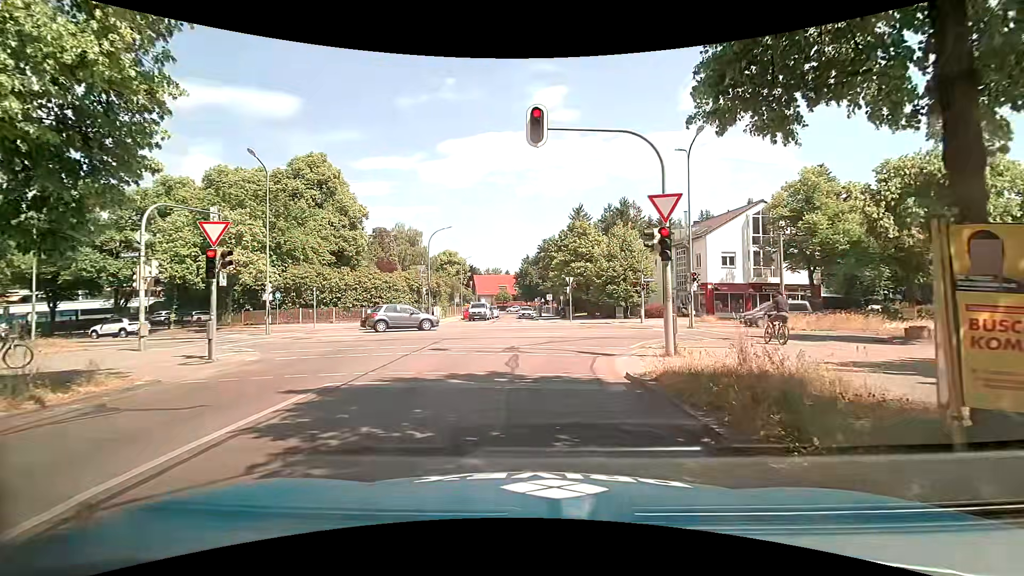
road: residential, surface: asphalt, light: Day
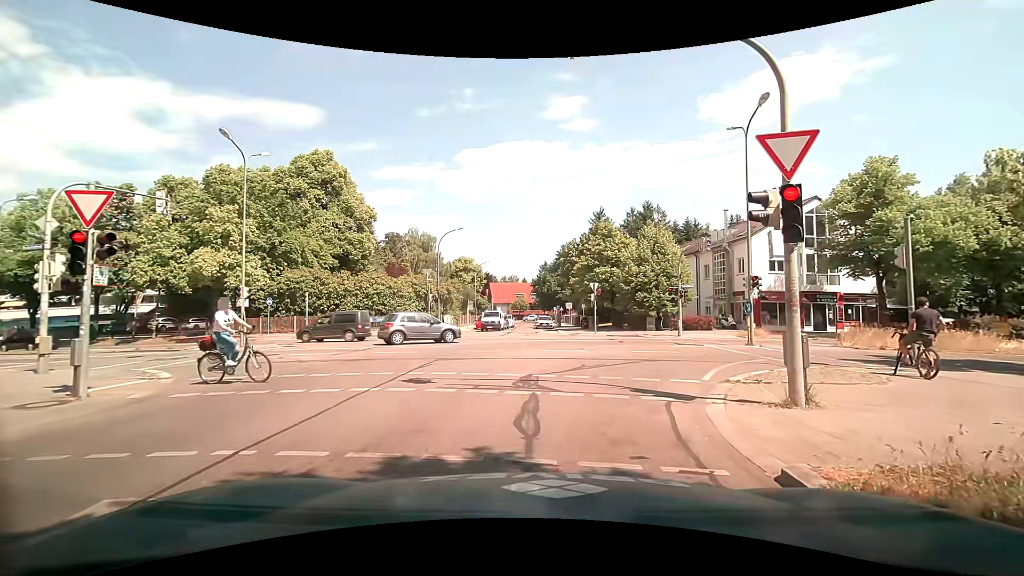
(-0.2, +4.7) m; 0°
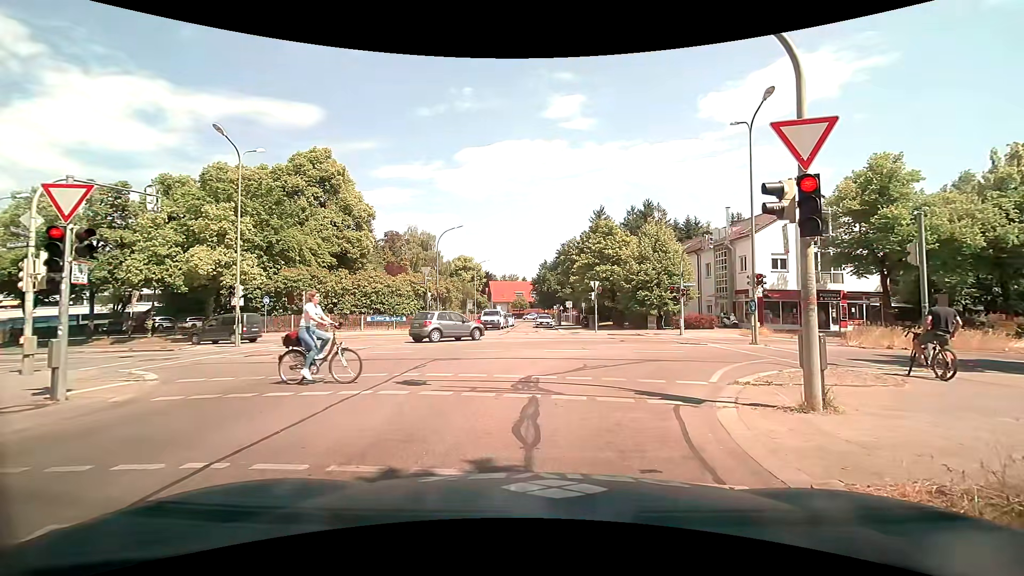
(0.0, +0.4) m; 0°
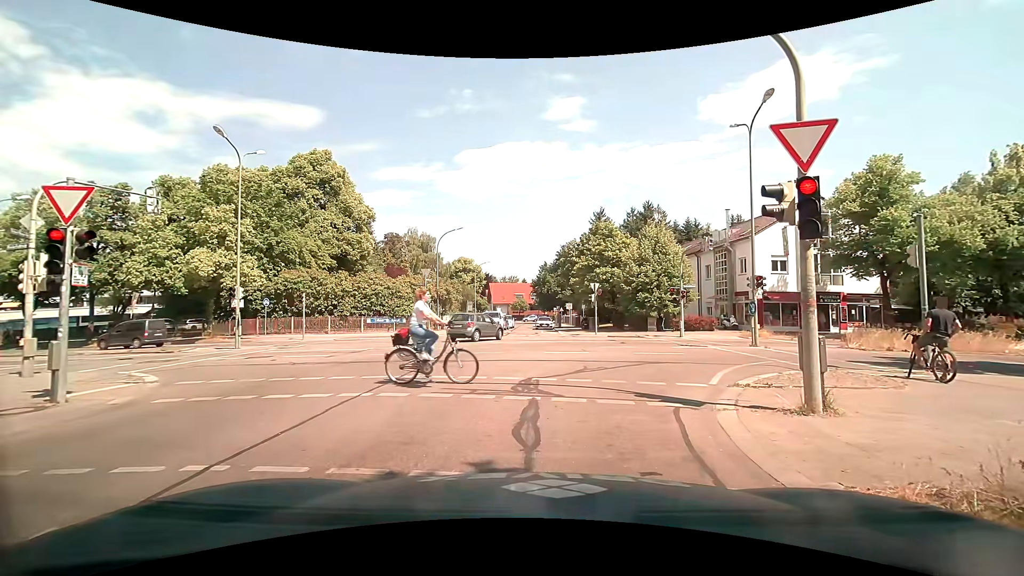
(0.0, +0.1) m; 0°
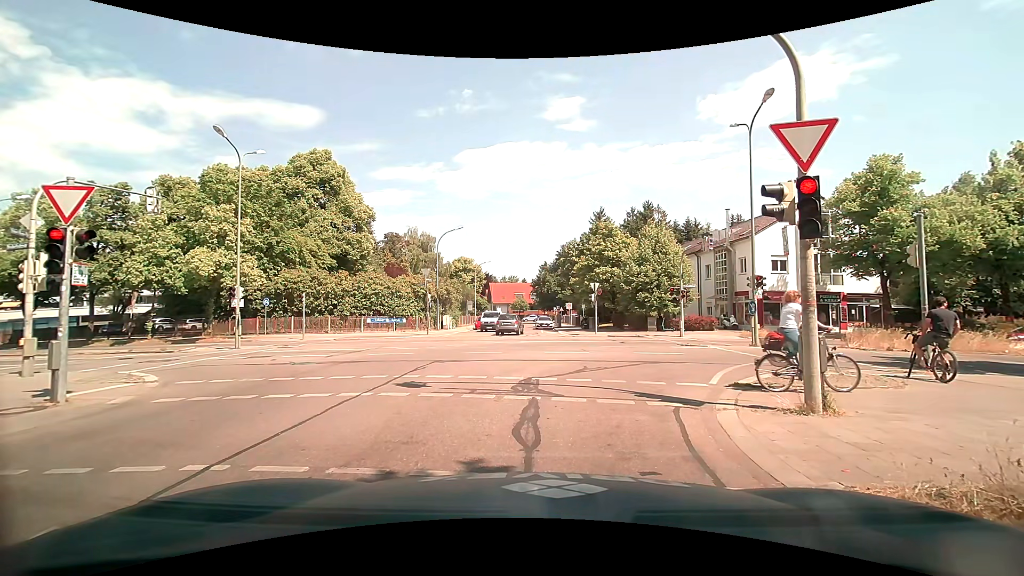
(0.0, 0.0) m; 0°
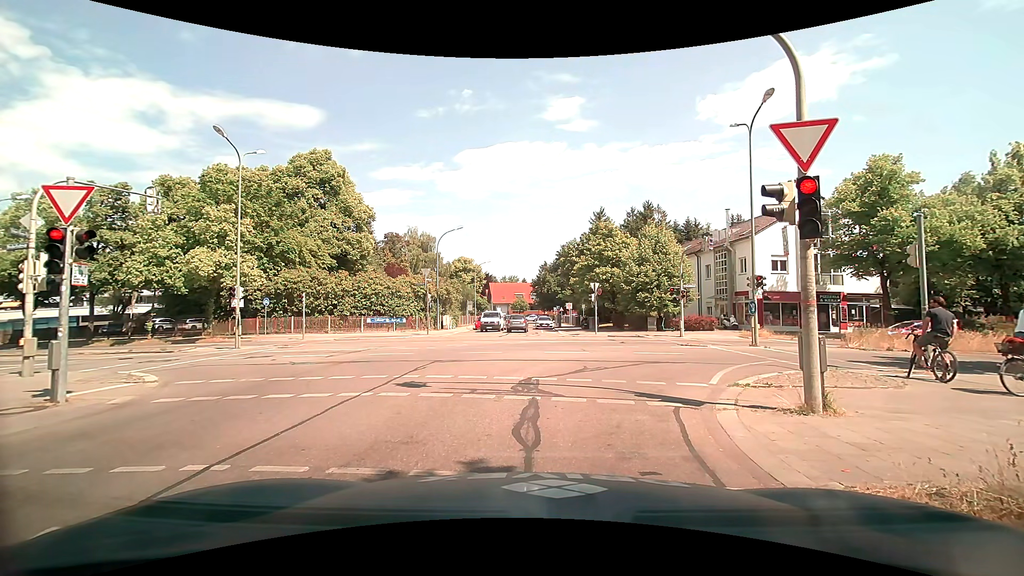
(0.0, 0.0) m; 0°
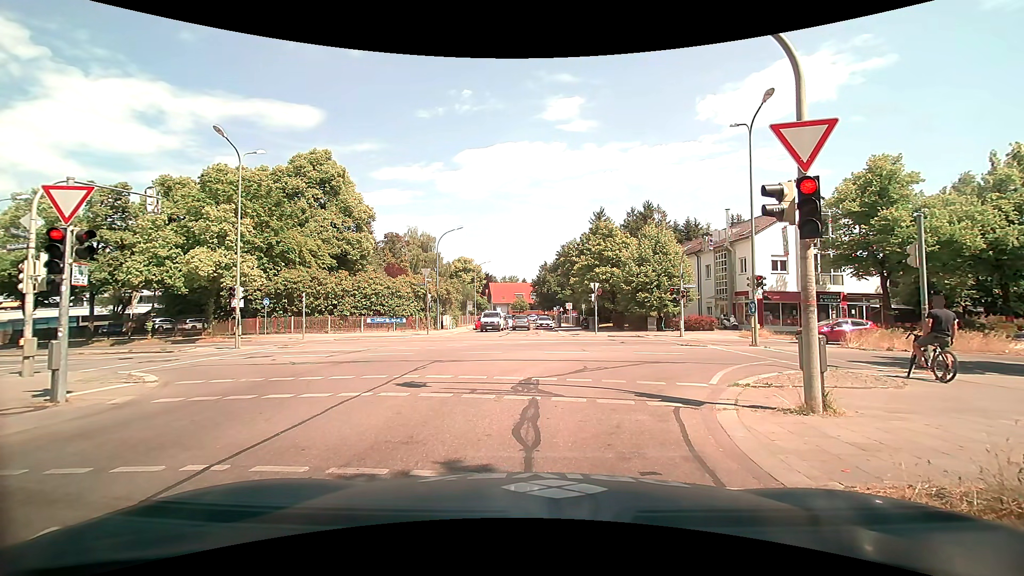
(0.0, 0.0) m; 0°
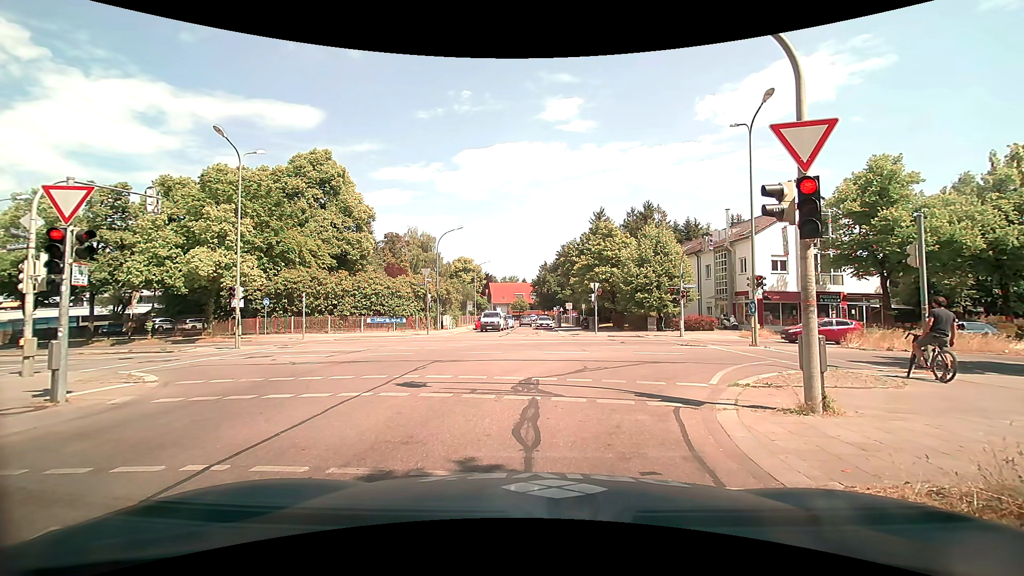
(0.0, 0.0) m; 0°
(-1, +10) (+4, +19) (+13, +22) (+23, +23) (+33, +24) (+43, +25) (+52, +26) (+62, +27) (+72, +28) (+82, +29) m
